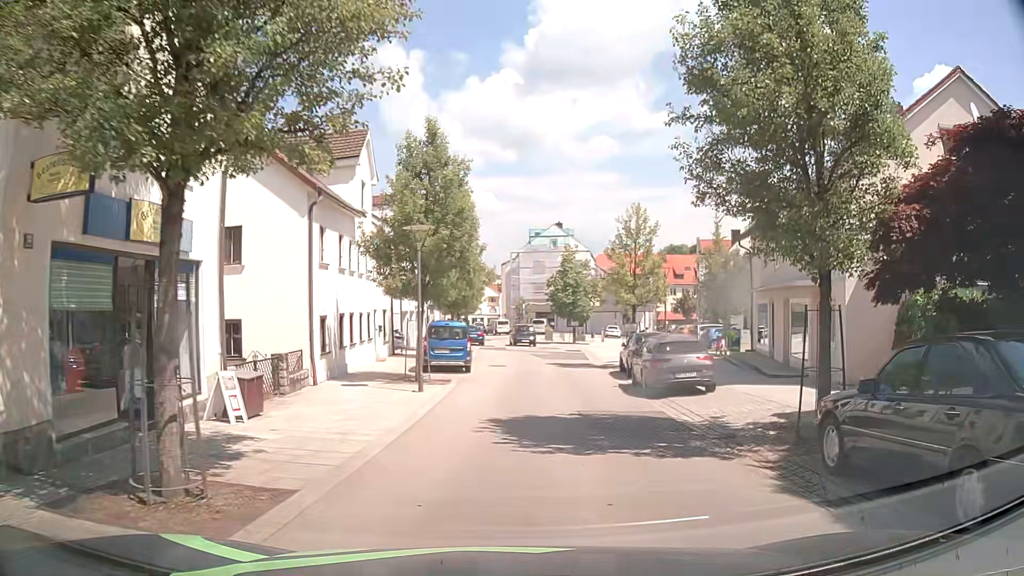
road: residential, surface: asphalt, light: Day
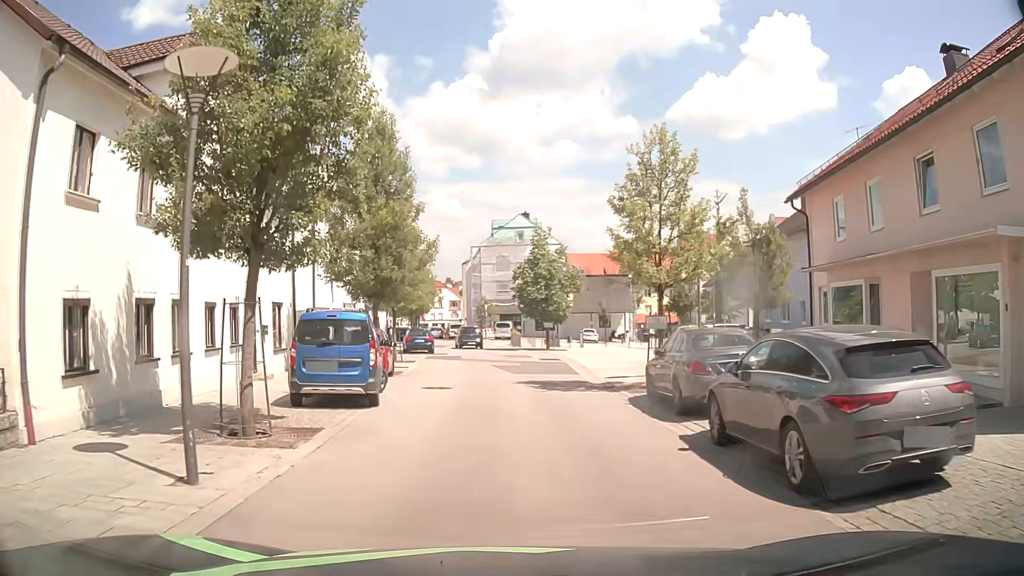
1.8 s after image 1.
(+0.6, +10.9) m; +5°
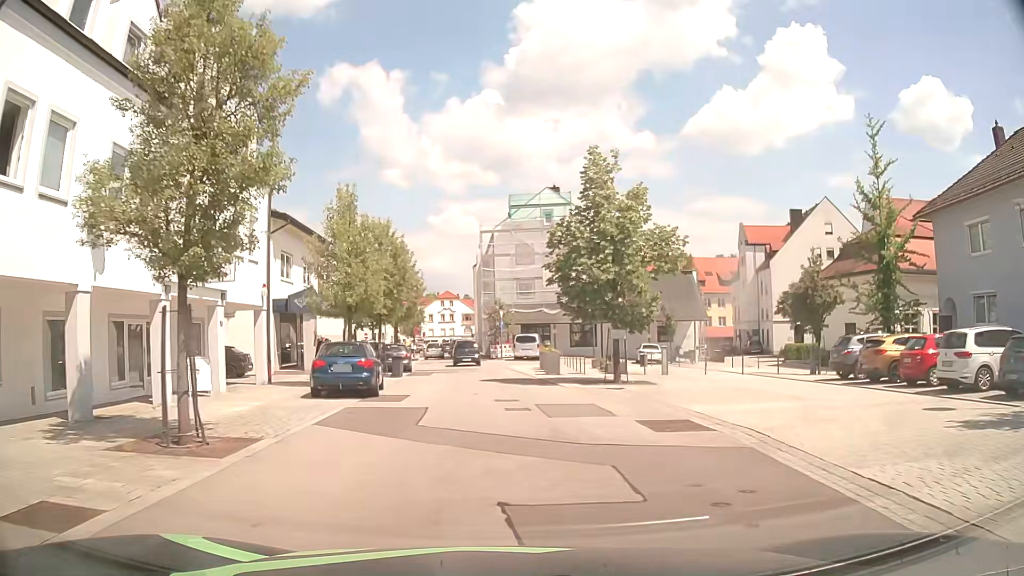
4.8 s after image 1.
(-0.8, +21.7) m; -3°
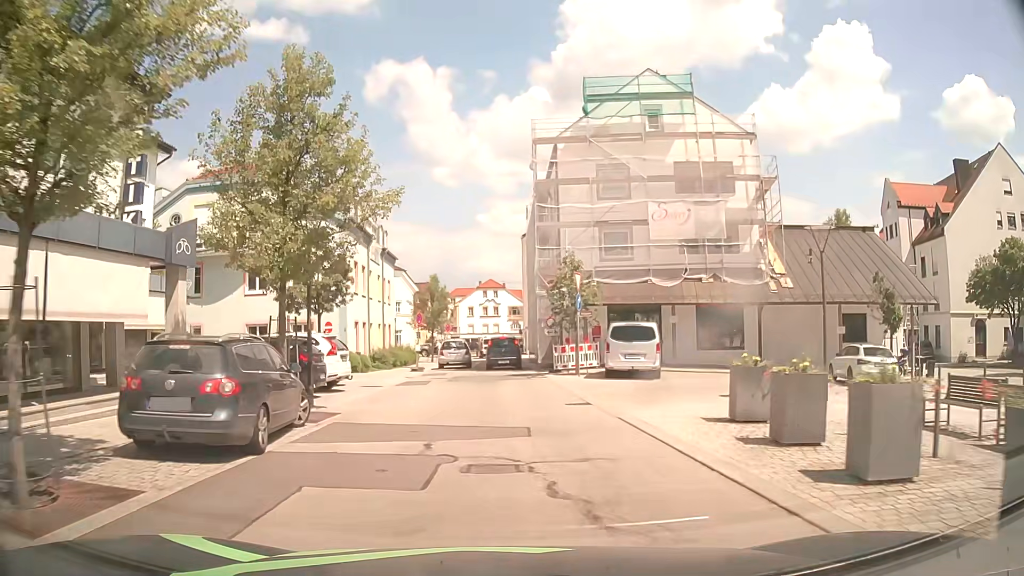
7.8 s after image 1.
(-1.2, +25.5) m; -5°
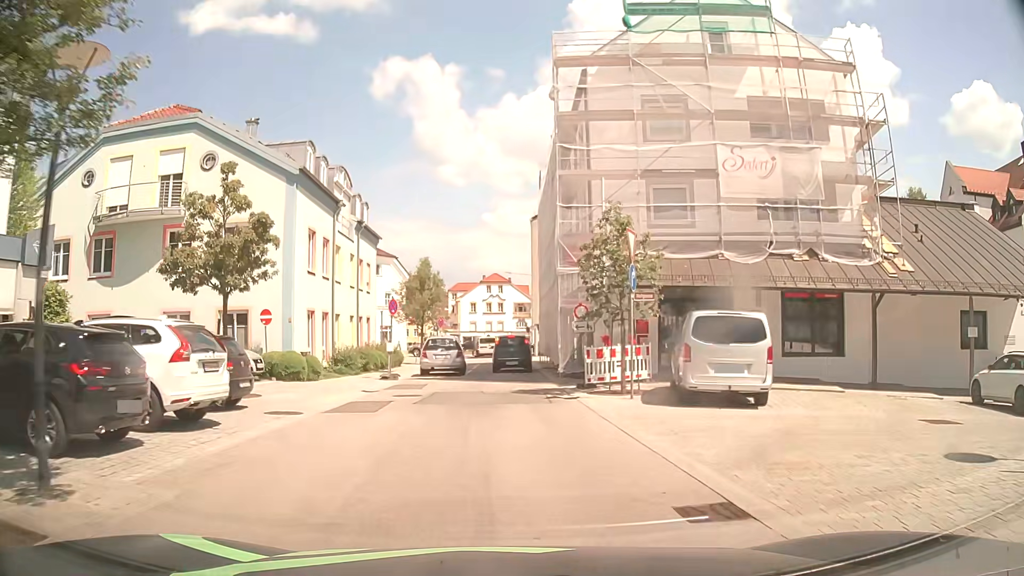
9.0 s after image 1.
(+0.1, +9.3) m; 0°
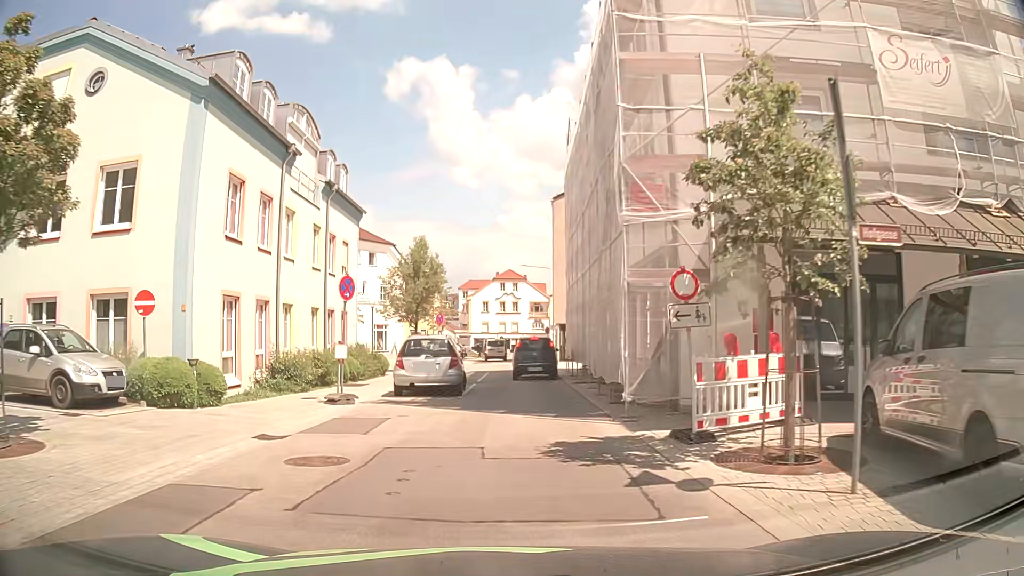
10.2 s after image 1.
(0.0, +9.3) m; 0°
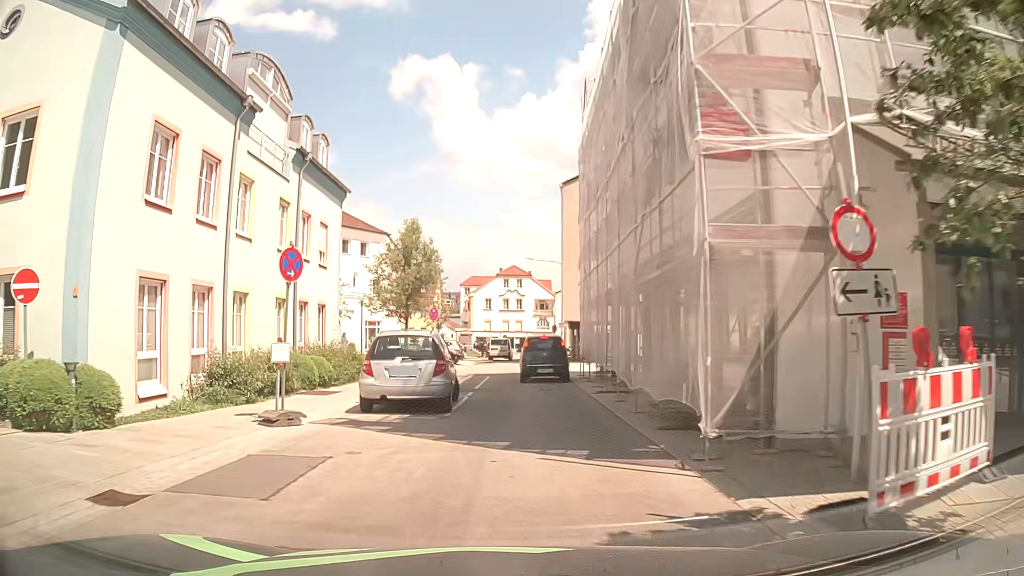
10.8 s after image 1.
(-0.1, +4.4) m; -1°
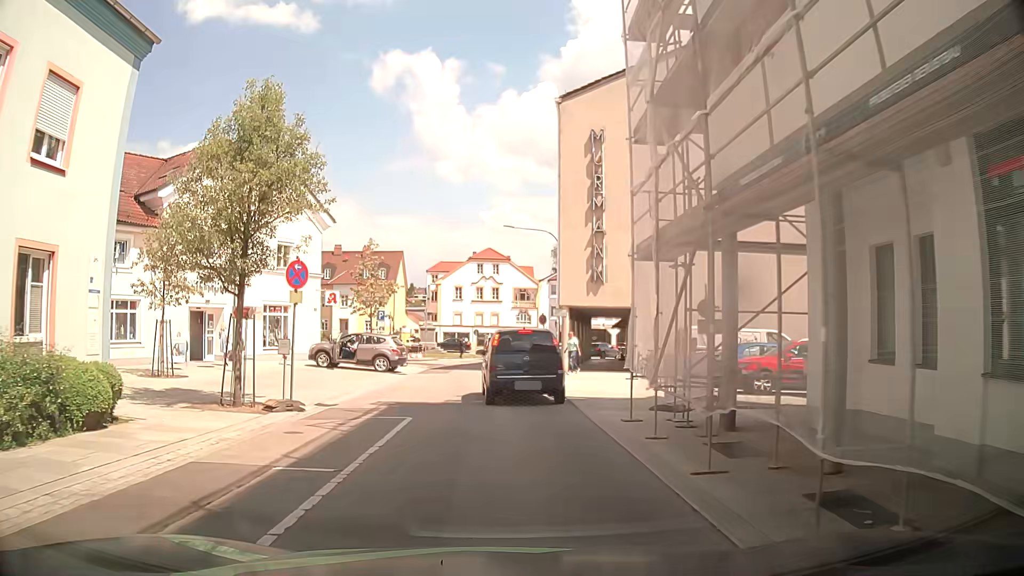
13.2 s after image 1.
(+0.6, +16.0) m; +3°
(0, +10) (0, +20) (-2, +30) (-3, +40) (-2, +50) (+2, +59) (+6, +68) (+13, +75) (+23, +77) (+33, +78) m
